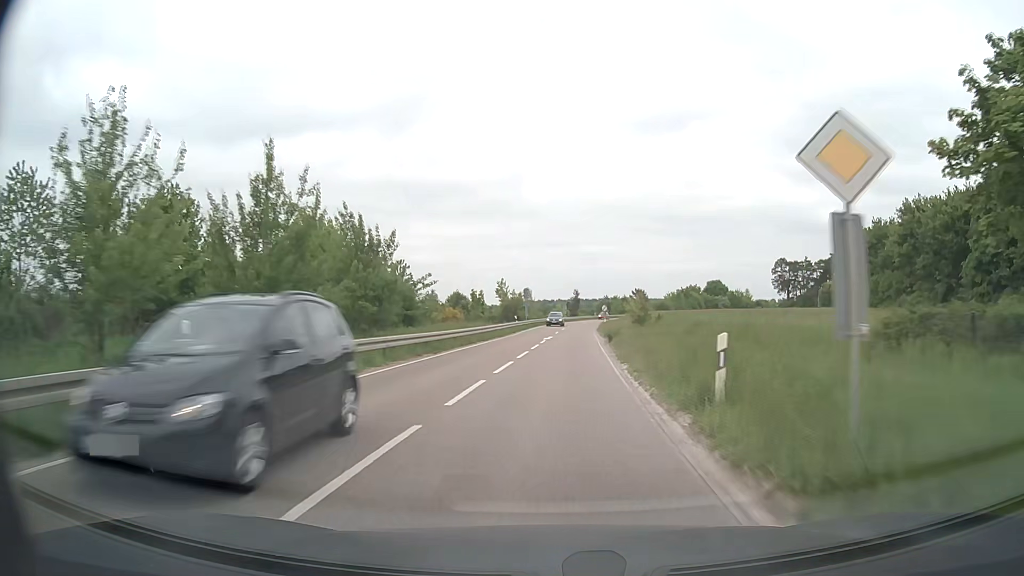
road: secondary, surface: asphalt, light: Day
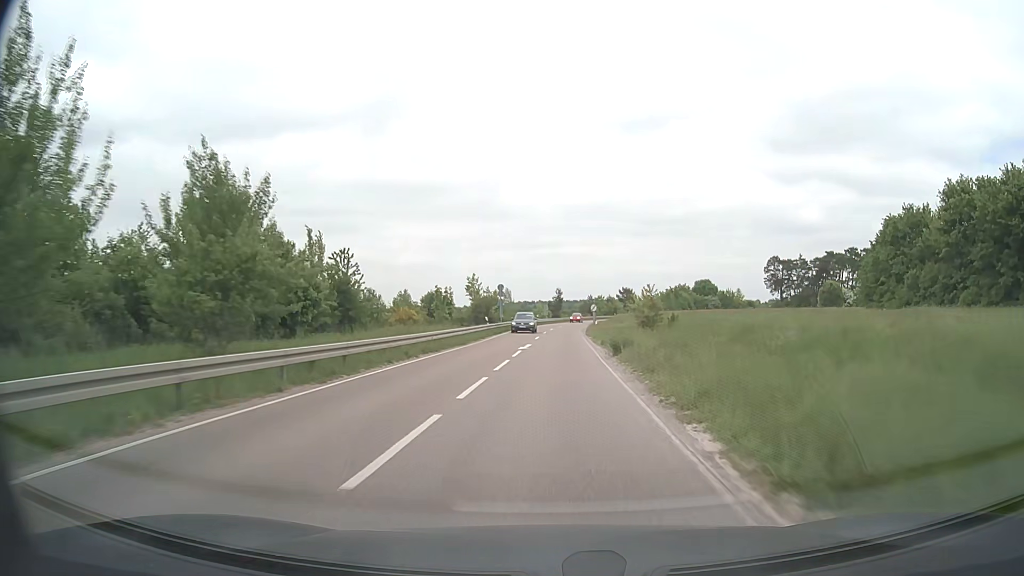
(+0.2, +11.1) m; +2°
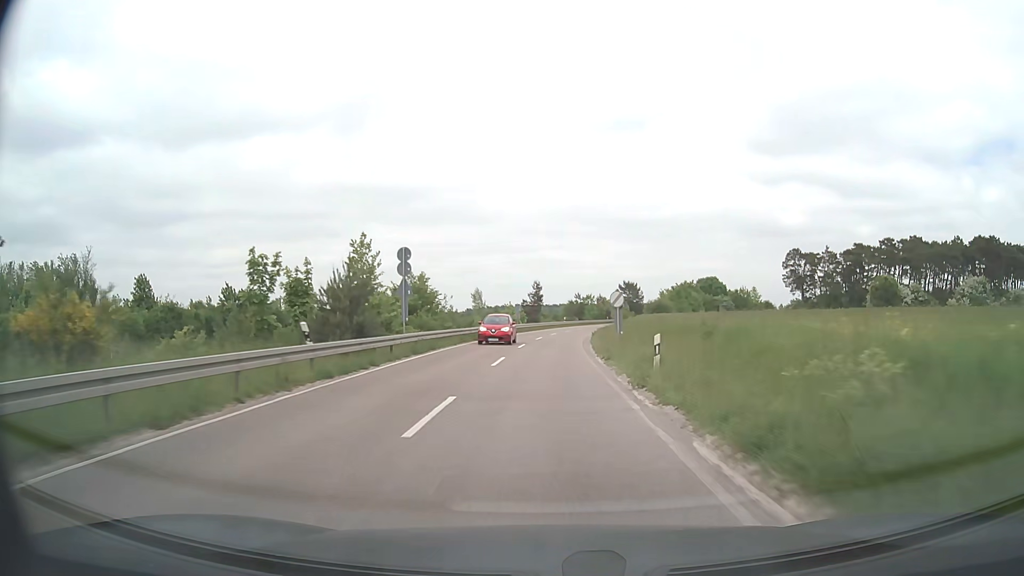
(+0.7, +34.0) m; +2°
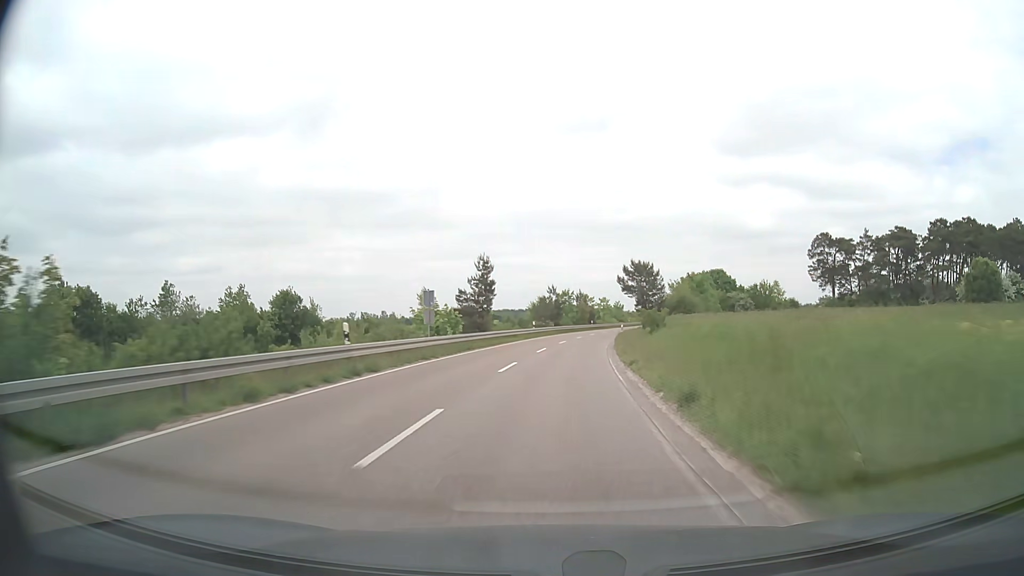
(+0.7, +38.1) m; +3°
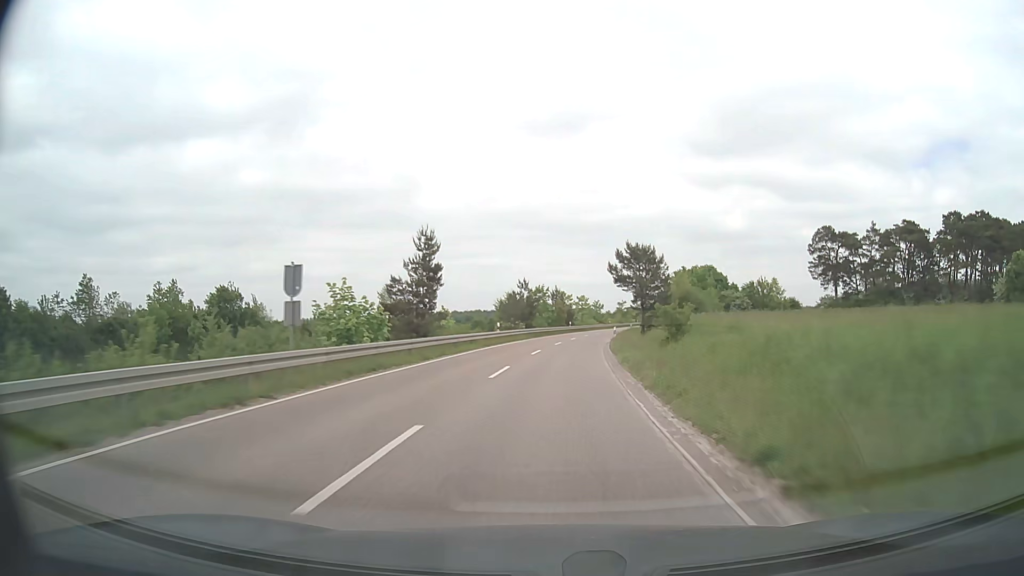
(+0.2, +13.7) m; +2°
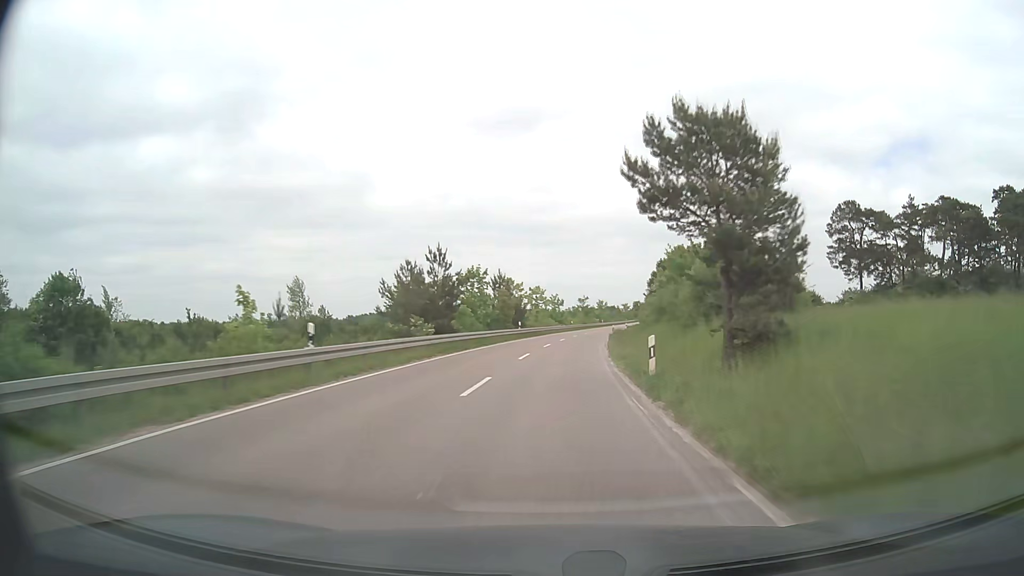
(+1.2, +28.8) m; +4°
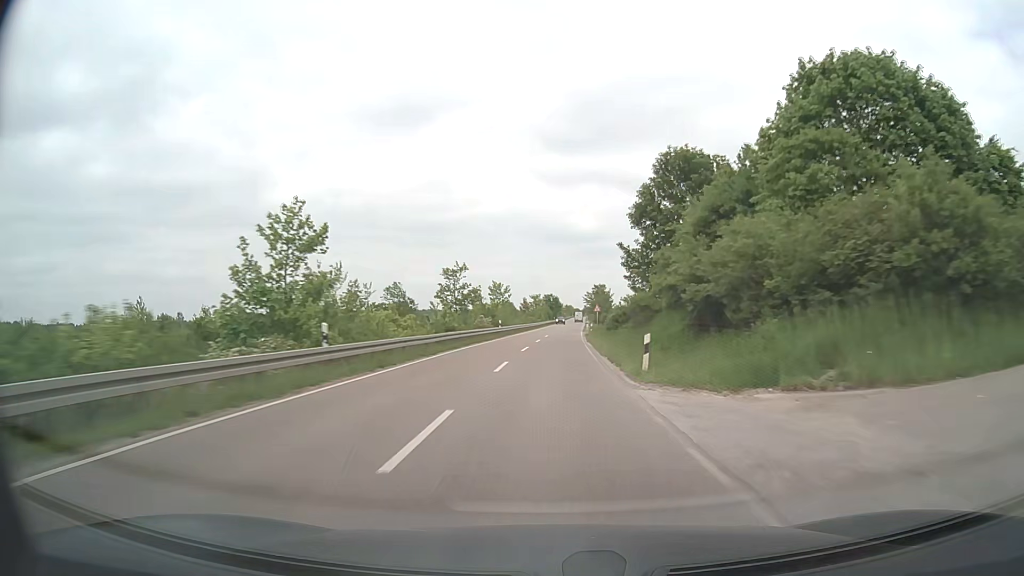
(+6.2, +78.6) m; +9°
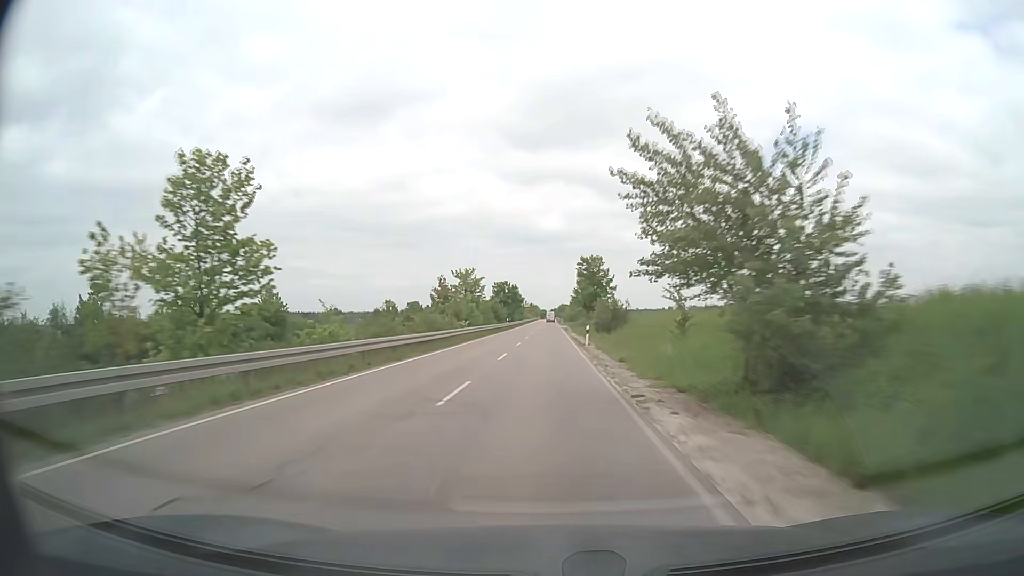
(+2.1, +68.3) m; +3°
(0, +10) (0, +20) (0, +30) (0, +40) (0, +50) (0, +60) (0, +70) (0, +80) (+1, +90) (+1, +100) m
